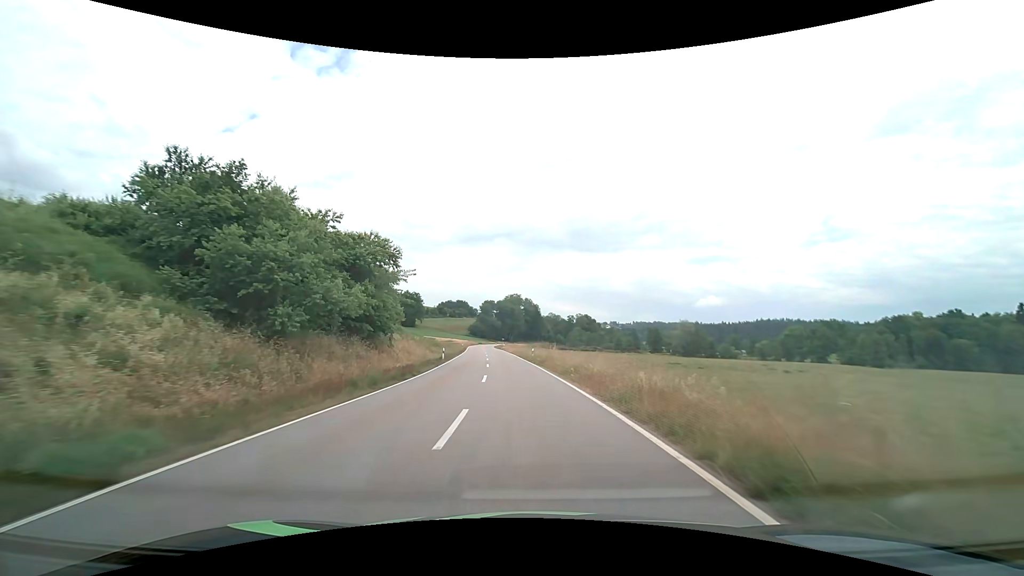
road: tertiary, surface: asphalt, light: Day
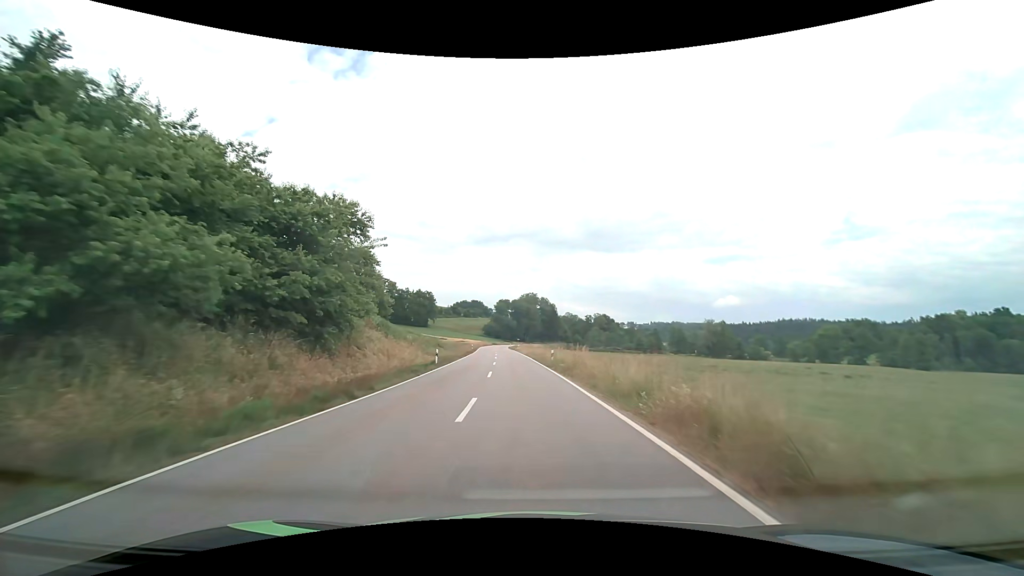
(-0.2, +9.8) m; -2°
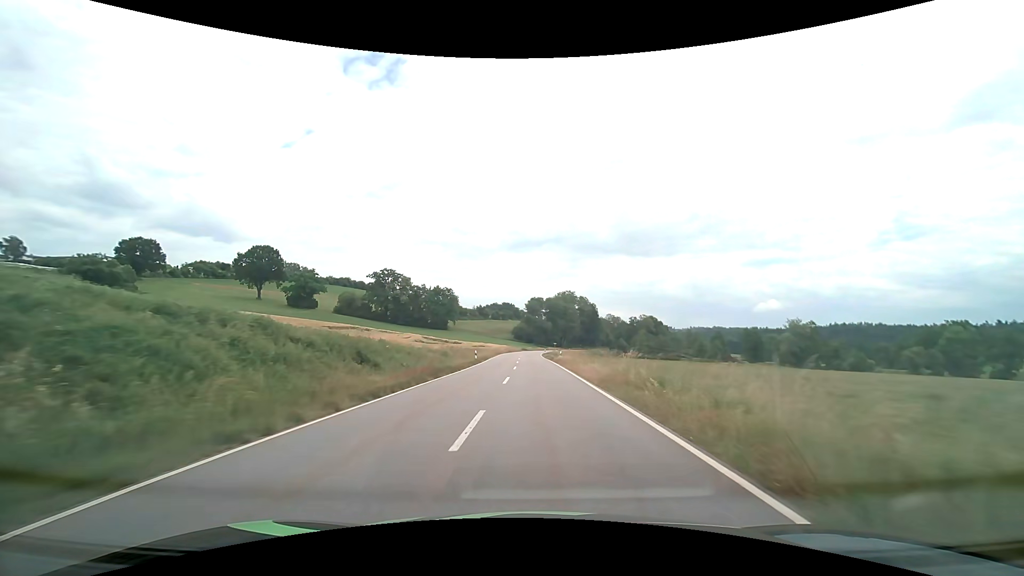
(-1.8, +39.0) m; -4°
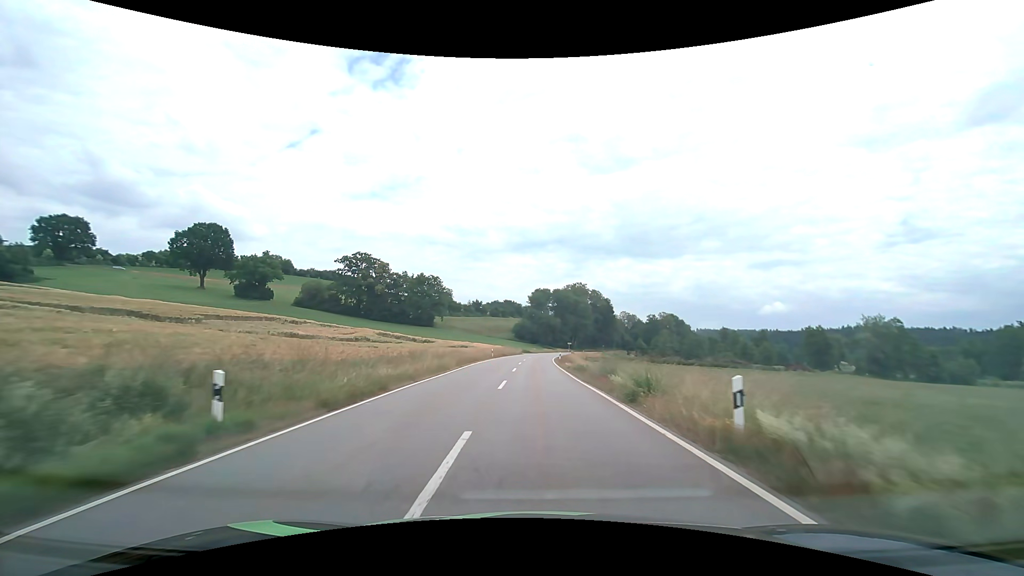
(-0.2, +39.1) m; 0°
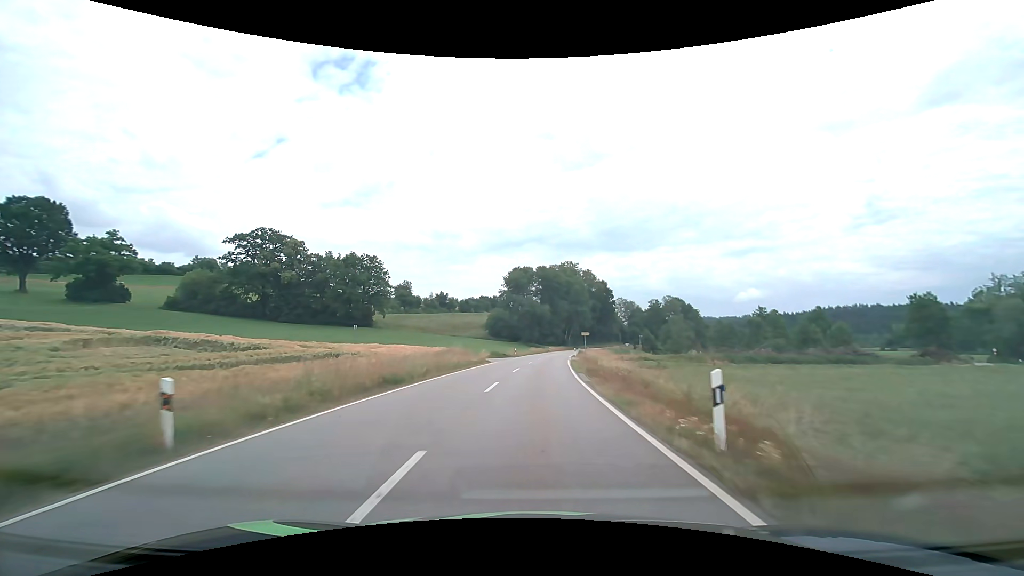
(+0.5, +50.3) m; +2°
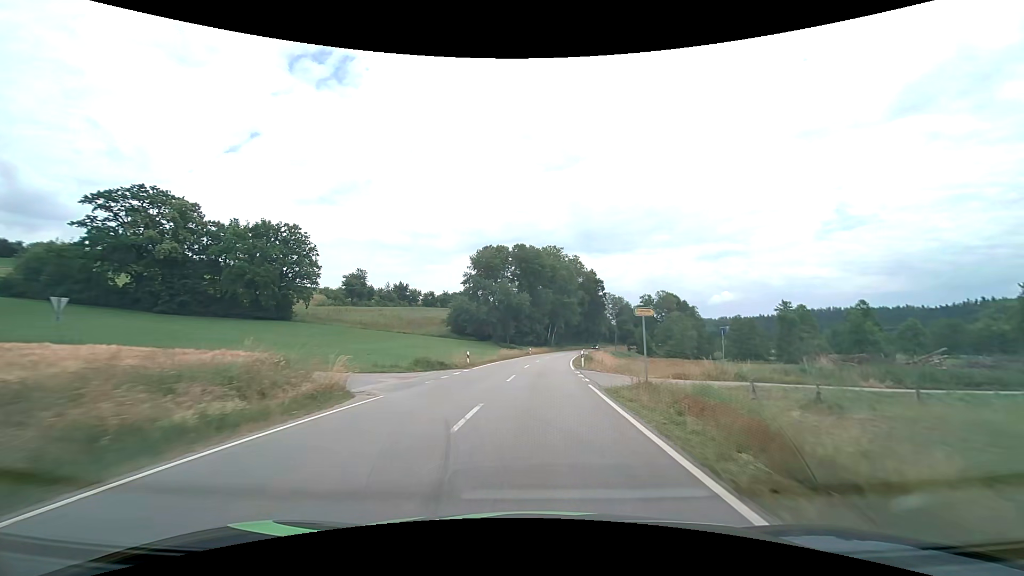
(+0.5, +31.0) m; +3°
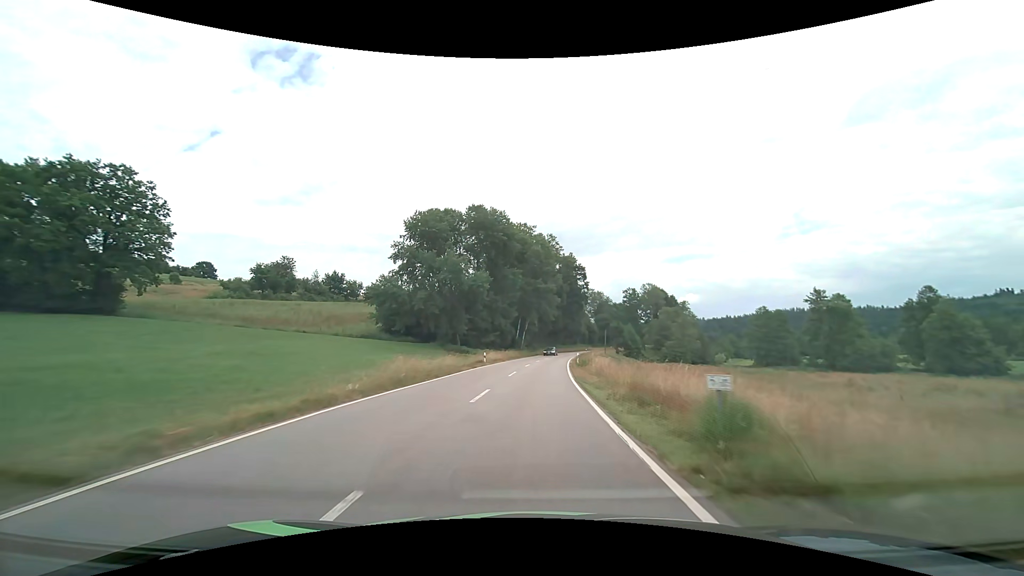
(+1.1, +31.5) m; +4°
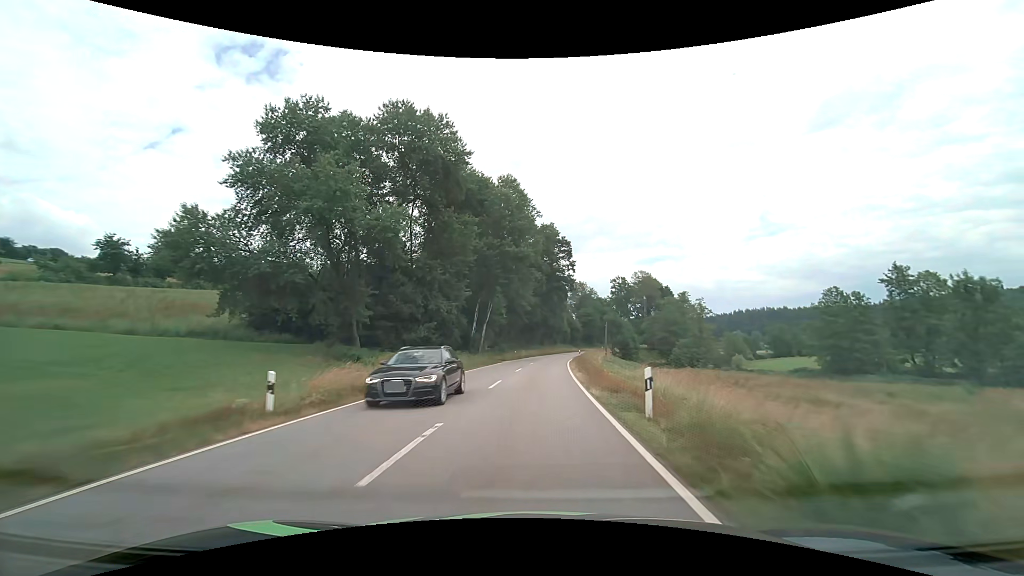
(+0.9, +31.9) m; +3°
(0, +10) (0, +20) (+1, +30) (+1, +40) (+2, +50) (+3, +60) (+4, +70) (+6, +80) (+8, +90) (+10, +99) m
